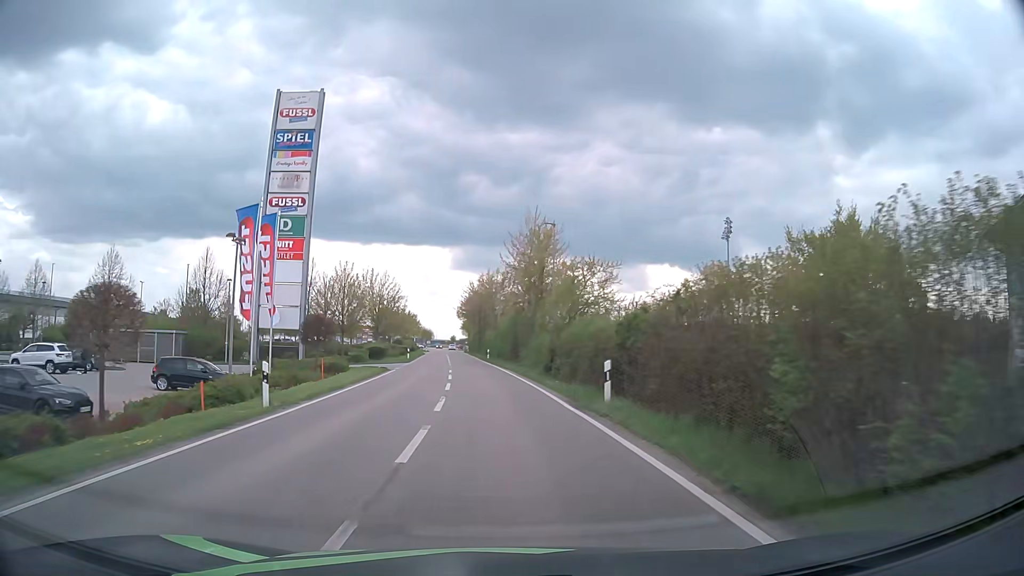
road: tertiary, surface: asphalt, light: Day
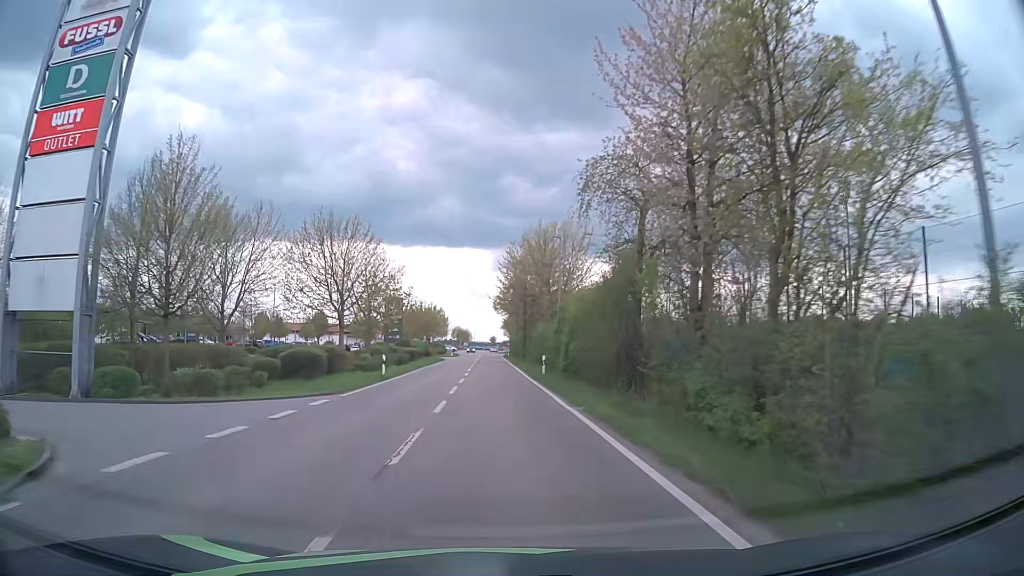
(-1.2, +31.2) m; -4°
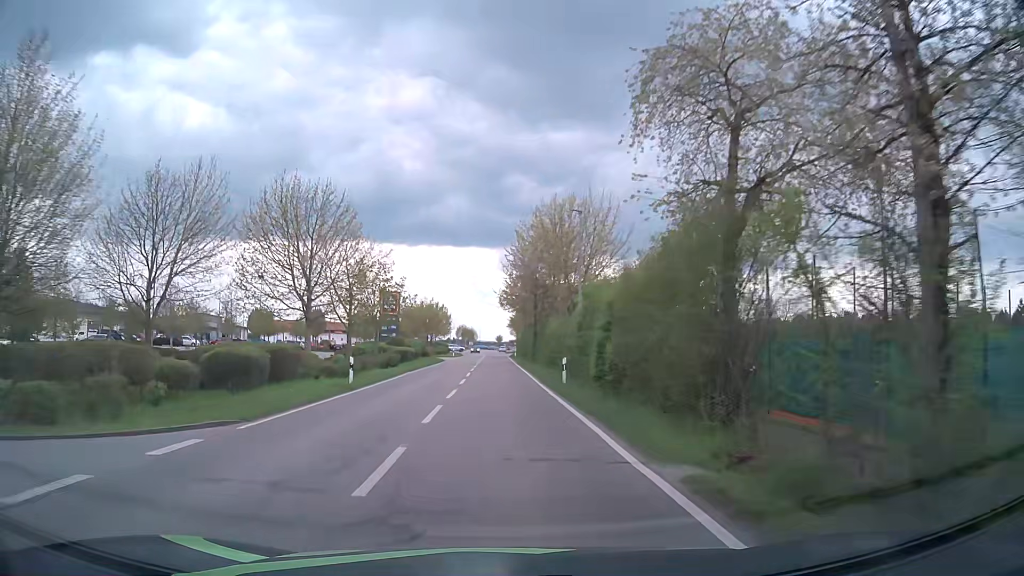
(0.0, +7.8) m; -1°
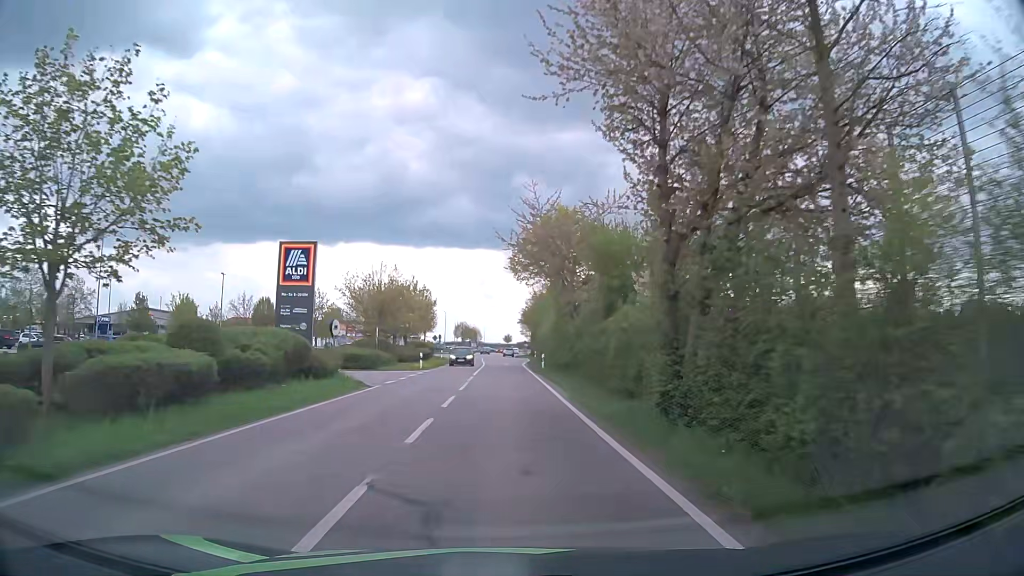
(-0.5, +39.0) m; -1°
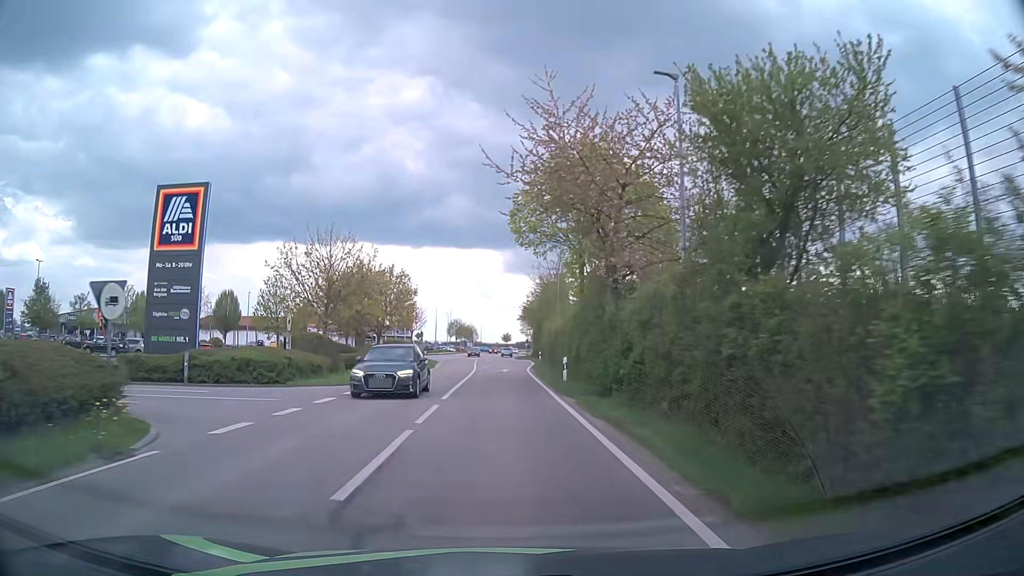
(0.0, +15.4) m; 0°
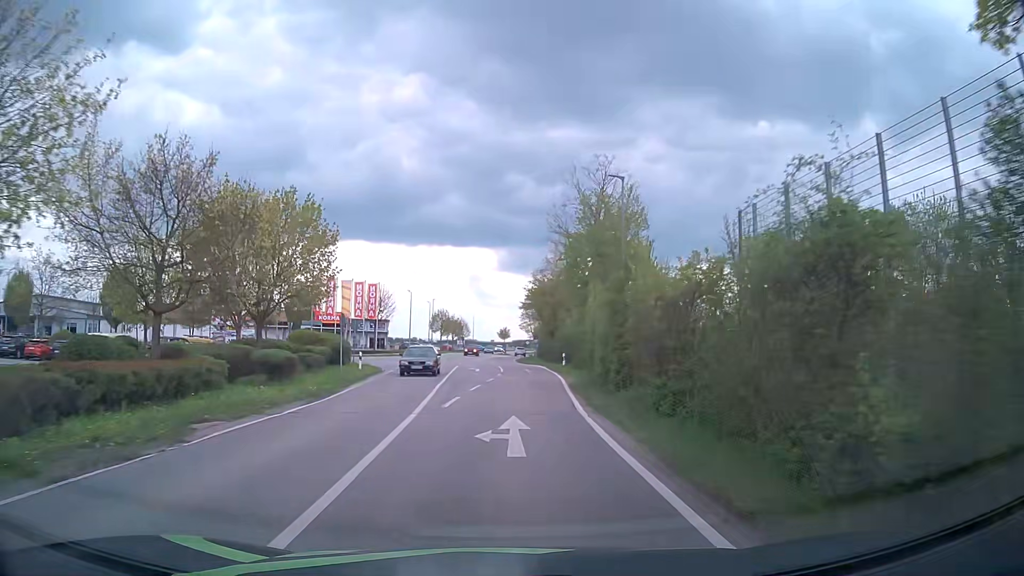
(0.0, +29.9) m; +1°
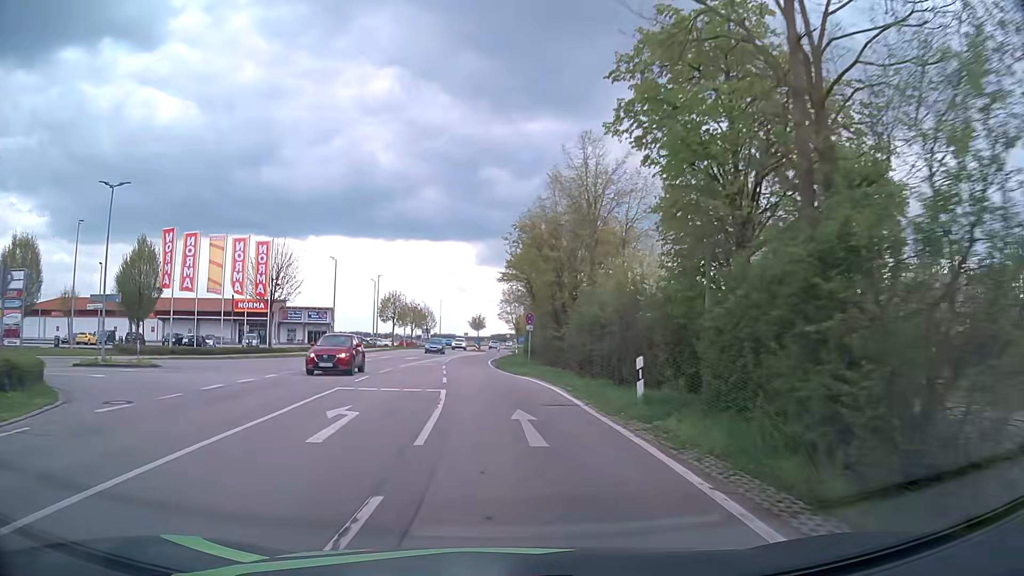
(+0.7, +29.8) m; +2°
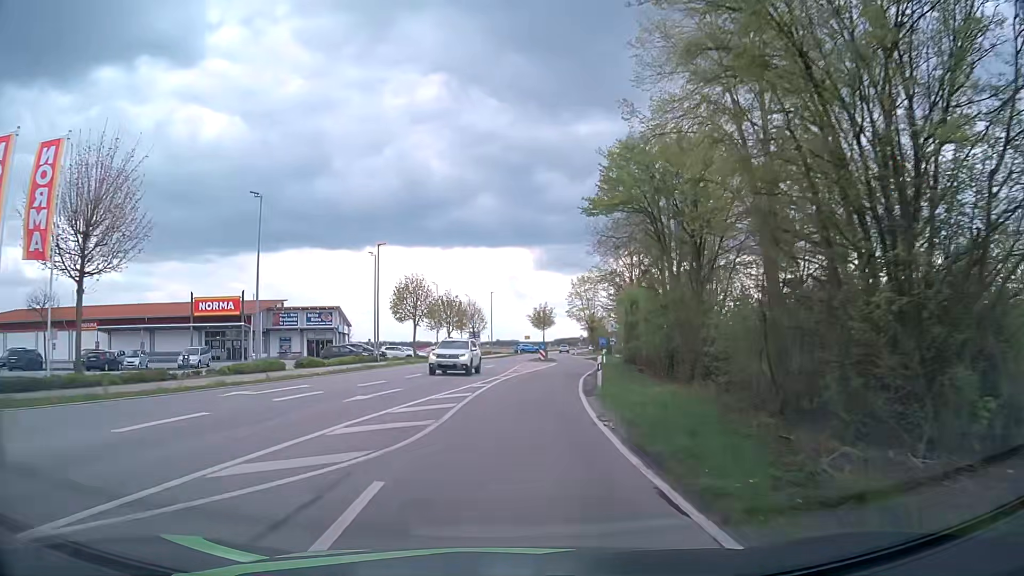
(-1.2, +30.3) m; -5°
(0, +10) (0, +20) (+1, +30) (+3, +40) (+4, +50) (+6, +60) (+6, +70) (+7, +80) (+7, +90) (+7, +100) m
